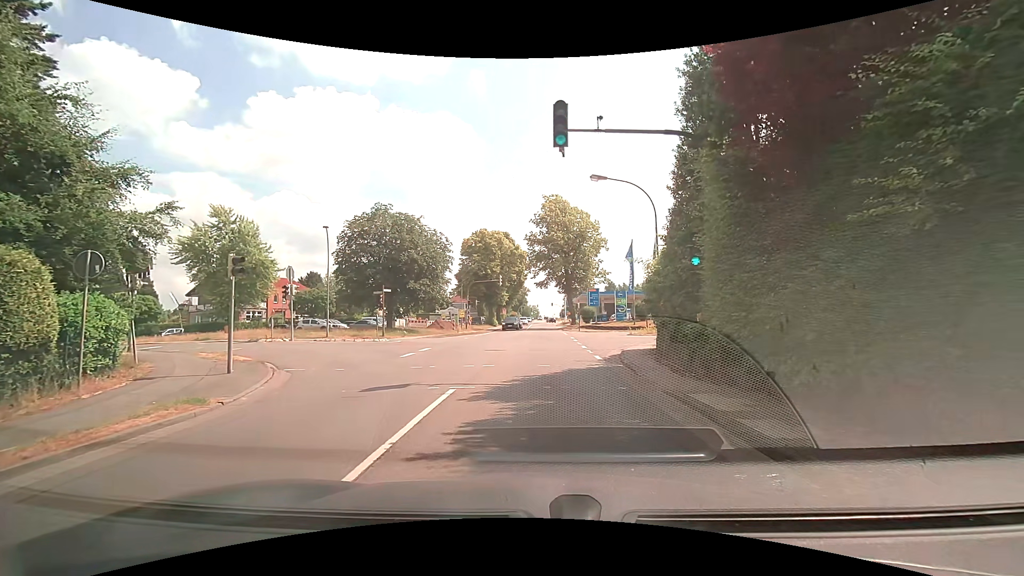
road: secondary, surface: asphalt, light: Day
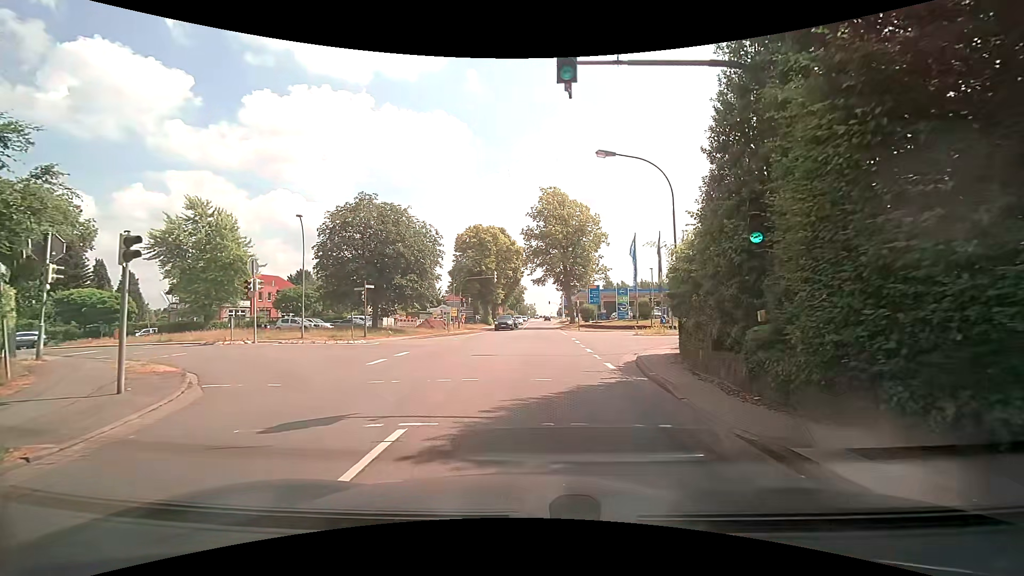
(0.0, +3.7) m; +1°
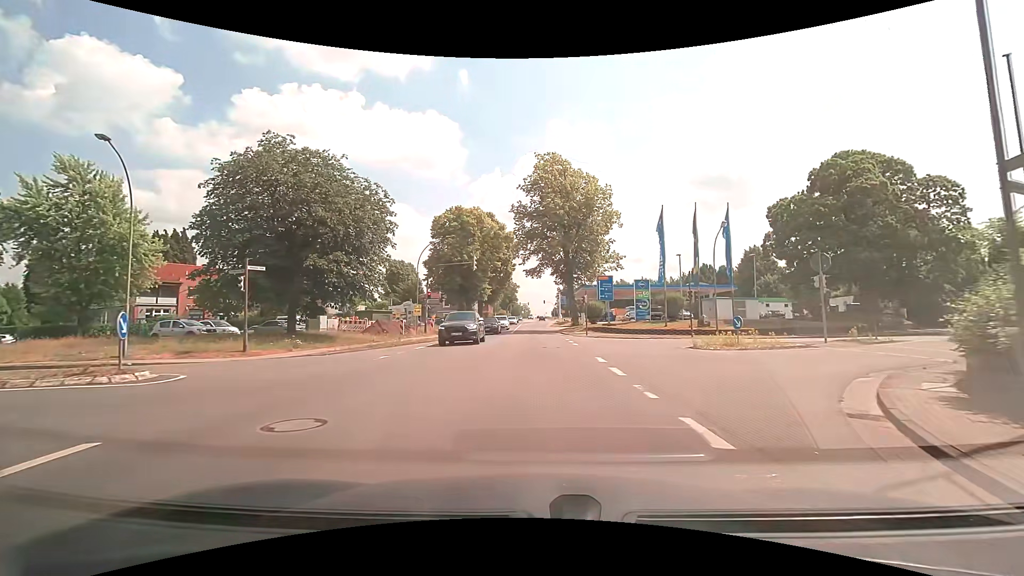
(+0.1, +14.4) m; +1°
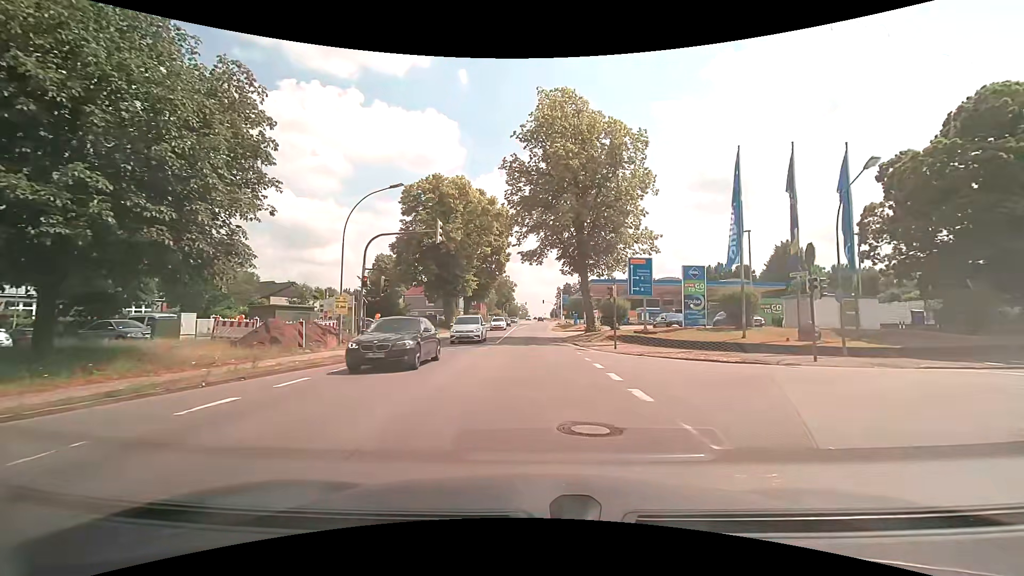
(-0.1, +15.1) m; 0°
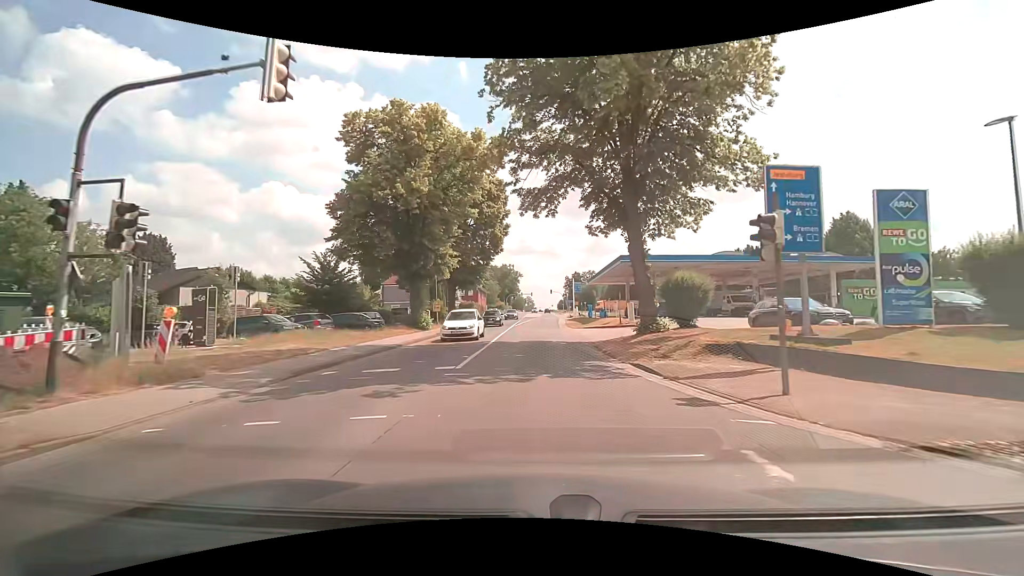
(-0.1, +16.7) m; -1°
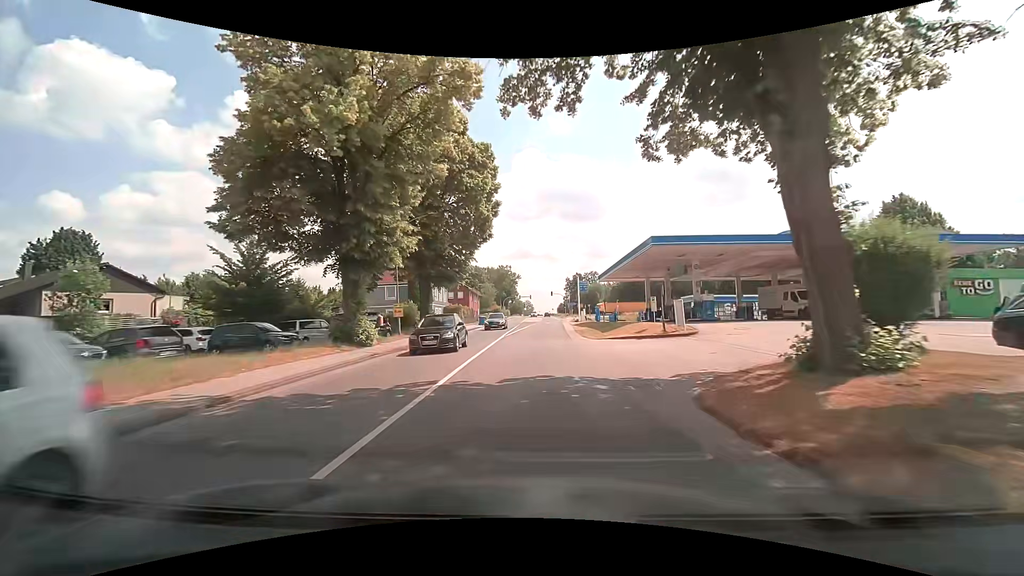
(-0.1, +12.3) m; -1°
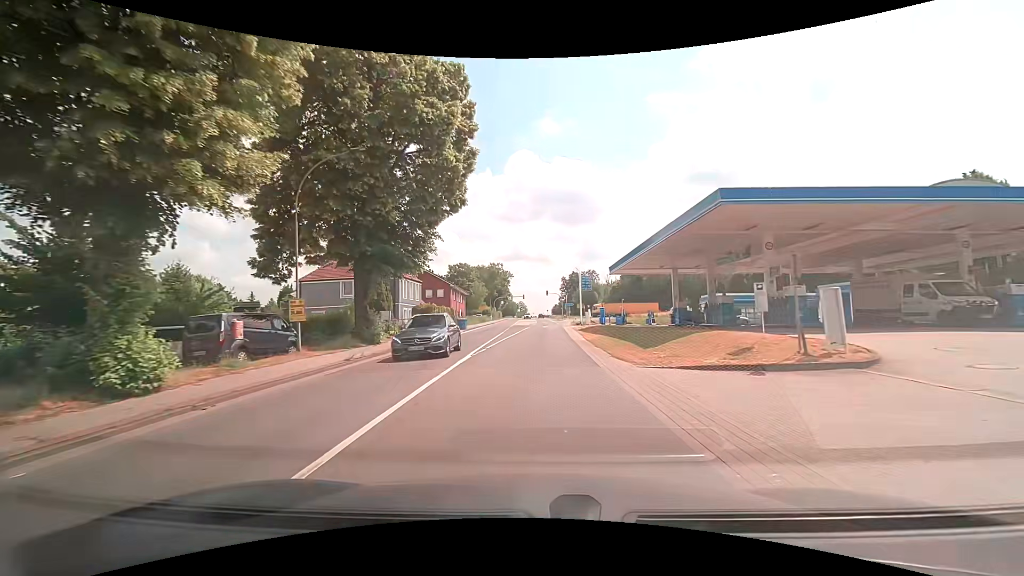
(+0.1, +12.8) m; +1°
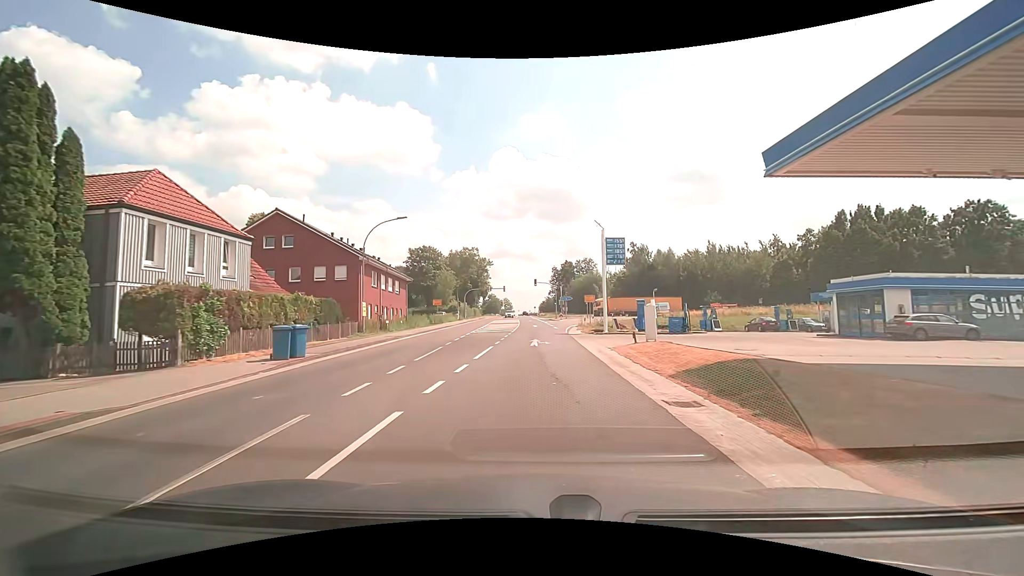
(+0.6, +32.4) m; +1°
(0, +10) (0, +20) (+1, +30) (+1, +40) (+2, +50) (+4, +60) (+7, +69) (+11, +78) (+19, +85) (+28, +89) m
